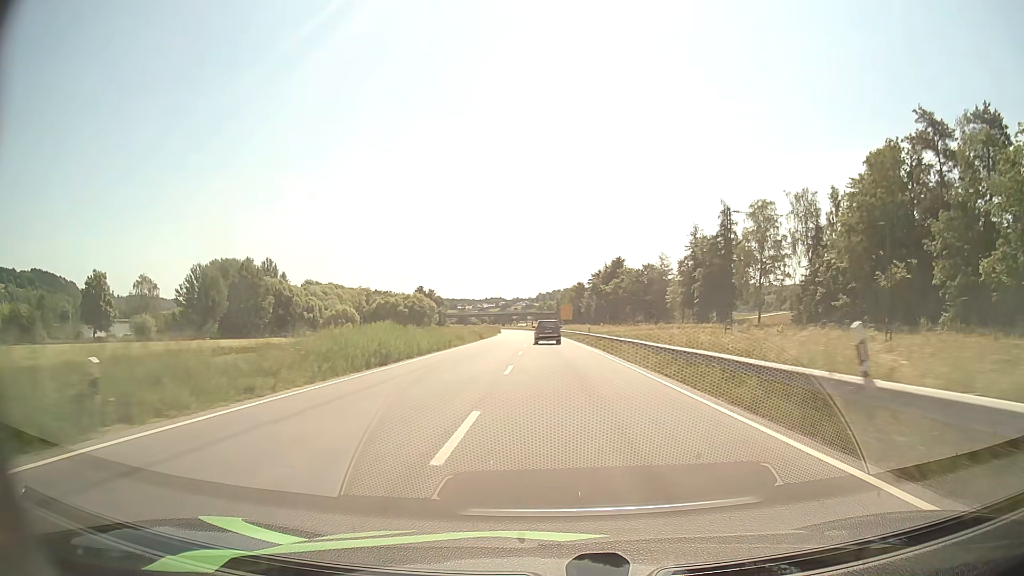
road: primary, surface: asphalt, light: Day
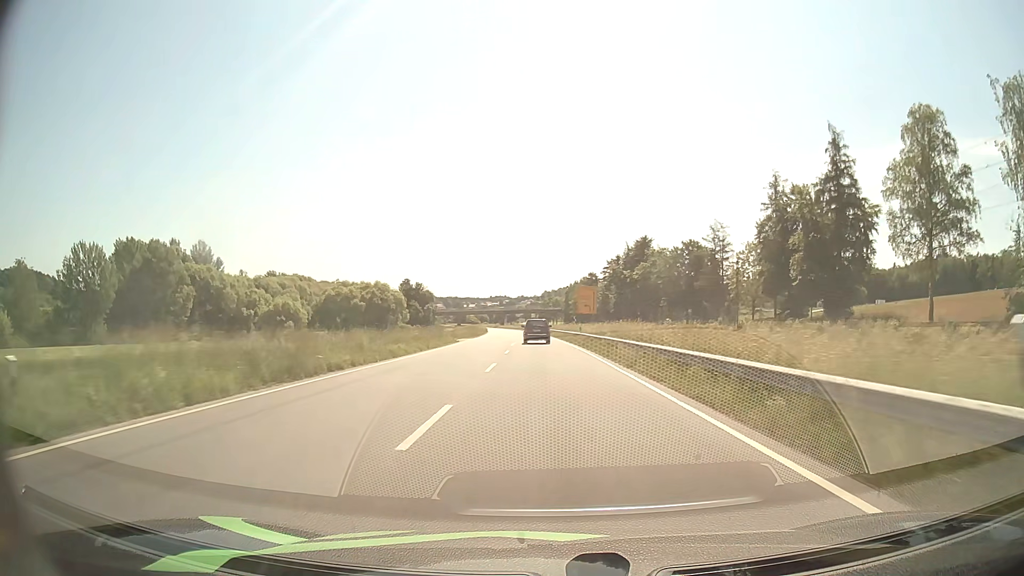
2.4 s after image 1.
(0.0, +47.8) m; 0°
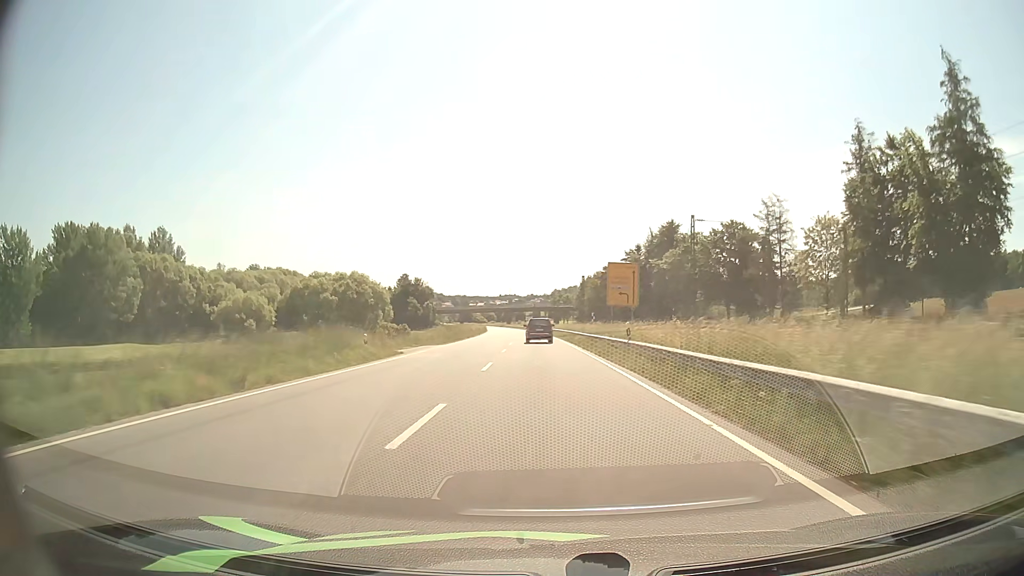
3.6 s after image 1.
(-0.1, +24.2) m; -1°
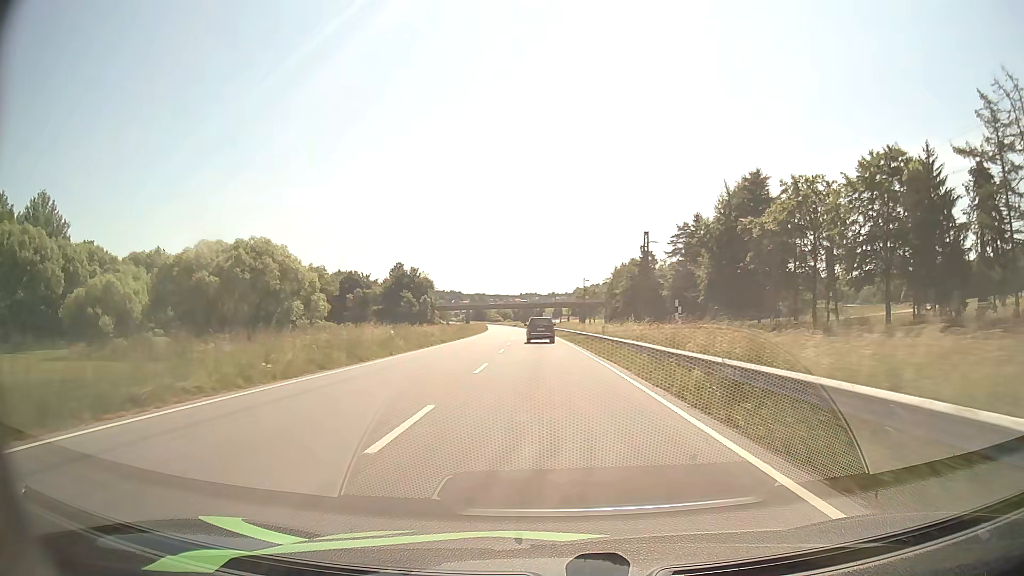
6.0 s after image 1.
(-0.7, +48.6) m; -2°
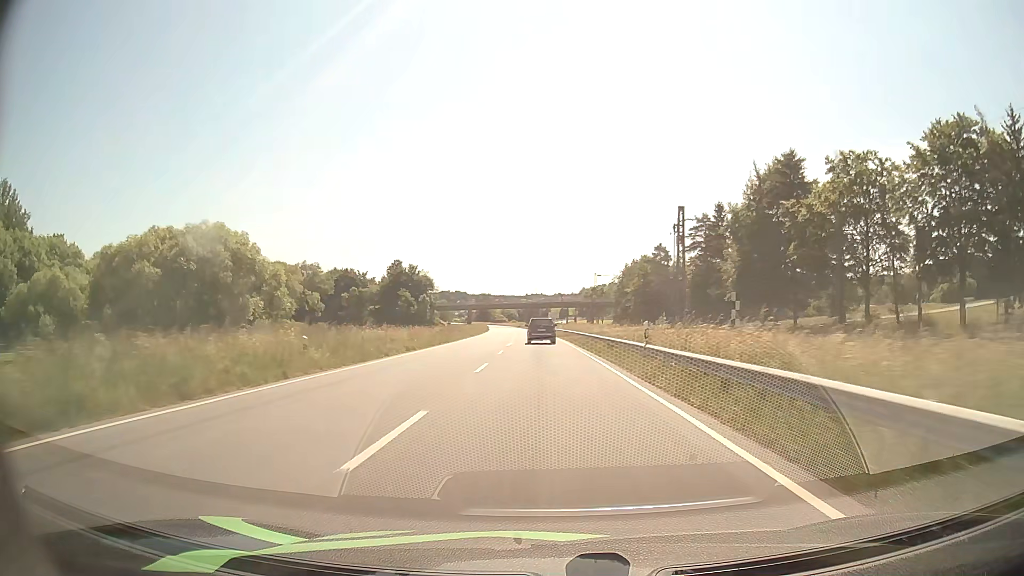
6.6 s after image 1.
(-0.1, +12.2) m; -1°
(0, +10) (0, +20) (0, +30) (0, +40) (-1, +50) (-1, +60) (-1, +70) (-2, +80) (-2, +90) (-3, +100) m
